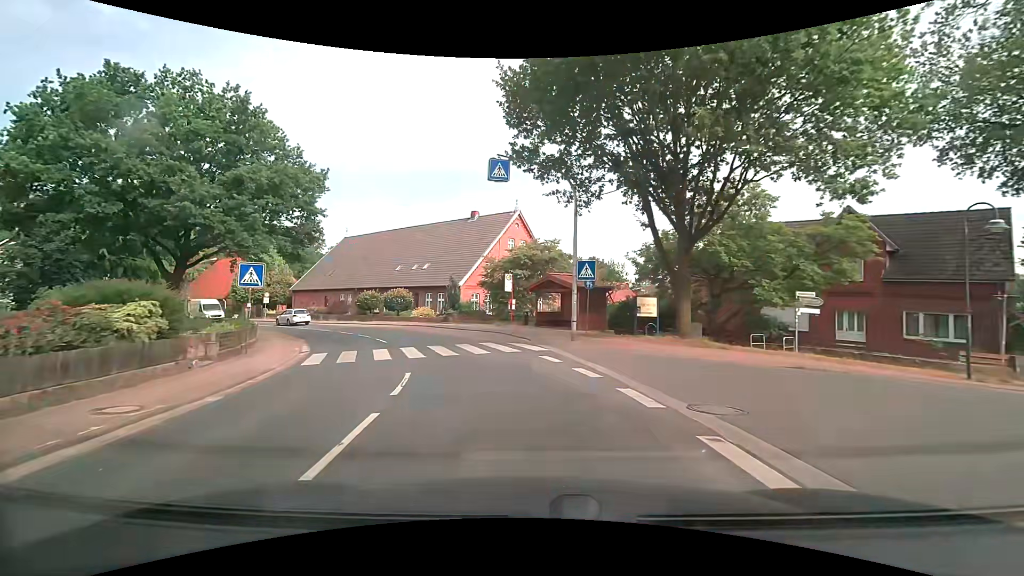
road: secondary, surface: asphalt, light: Day
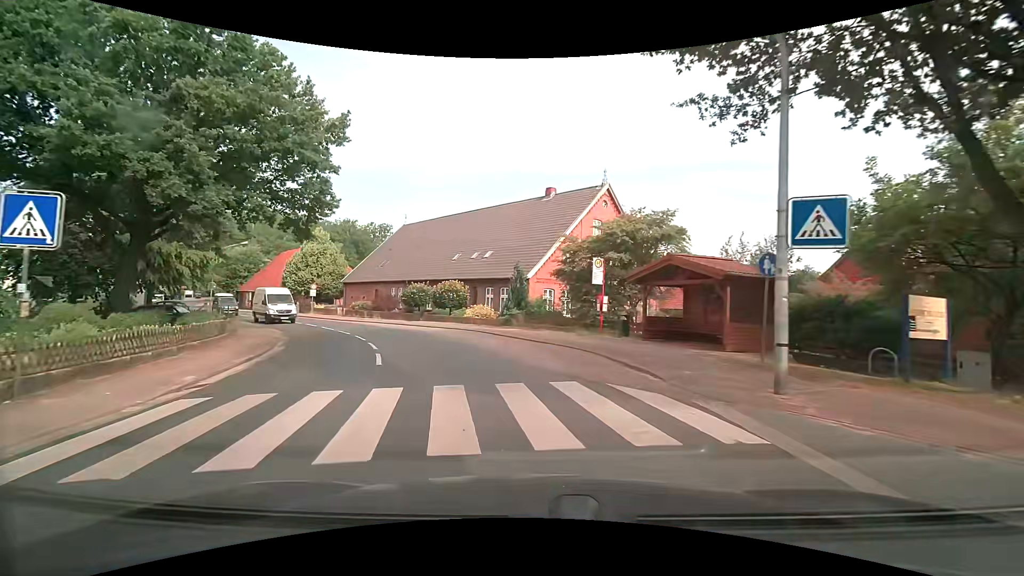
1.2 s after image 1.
(-1.0, +10.6) m; -9°
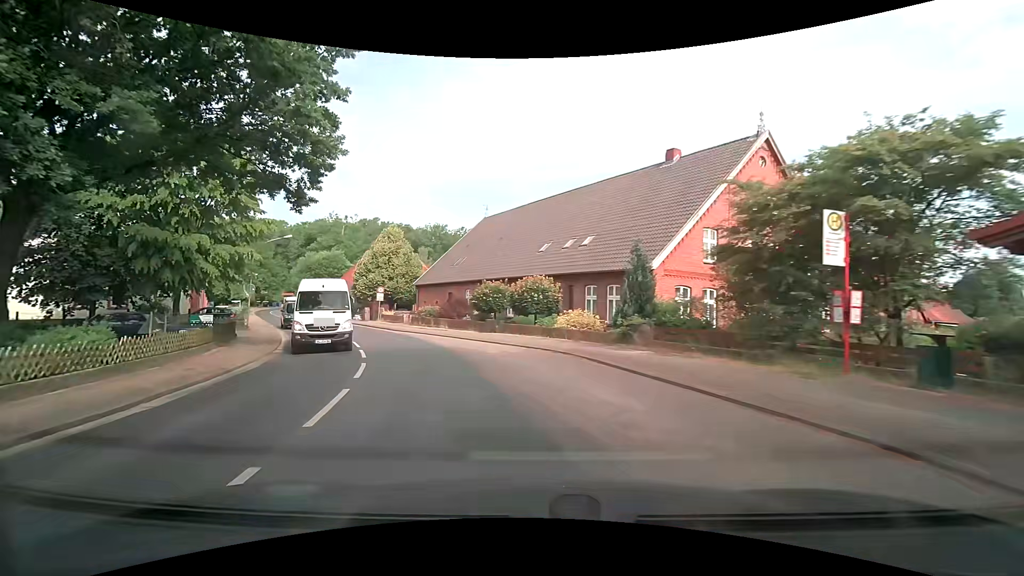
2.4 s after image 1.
(-0.9, +10.7) m; -10°
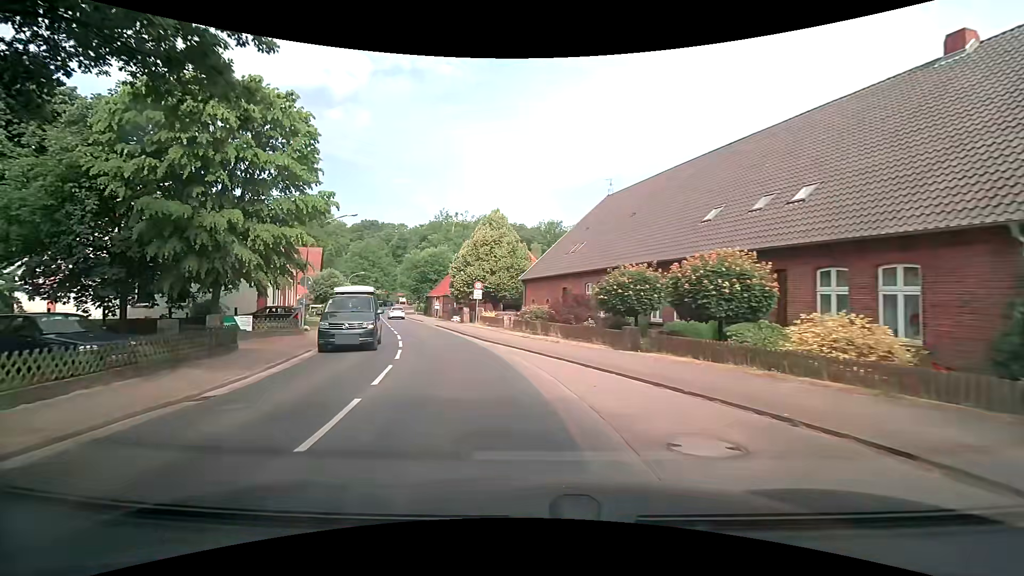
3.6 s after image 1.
(-1.3, +10.6) m; -14°
